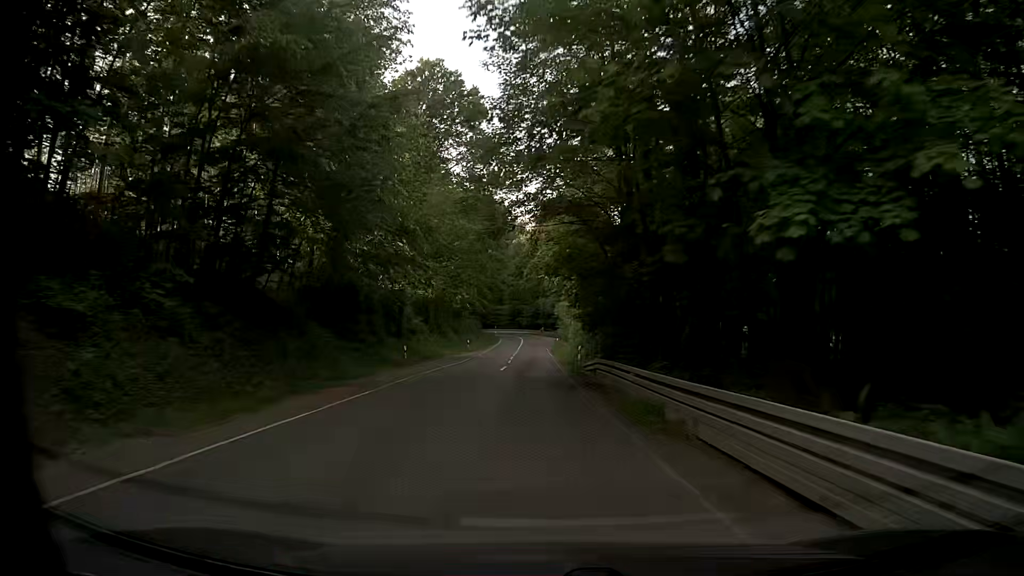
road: secondary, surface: asphalt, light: Day
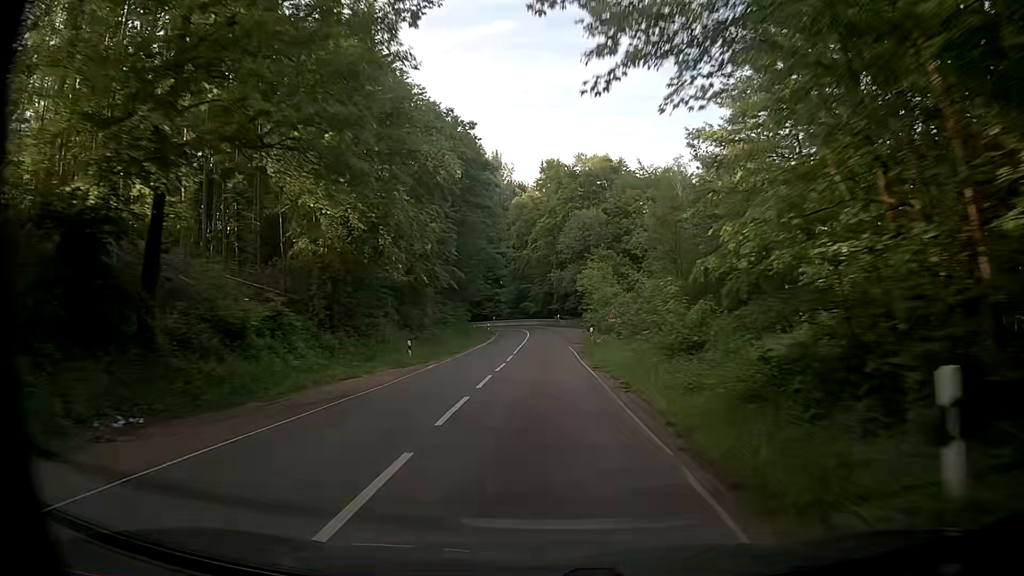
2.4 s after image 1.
(-0.9, +34.5) m; -3°
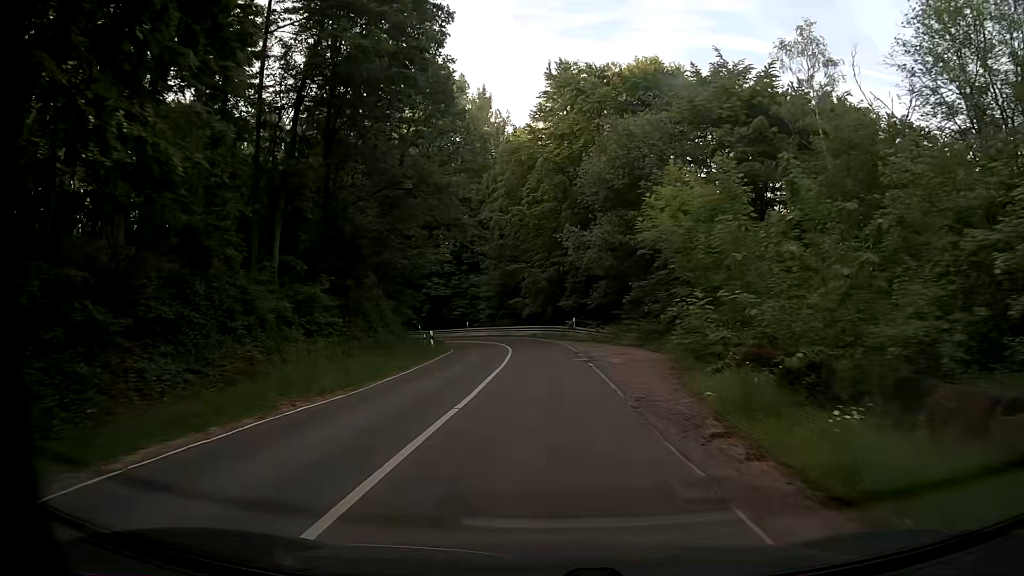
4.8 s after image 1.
(+0.5, +36.0) m; +1°
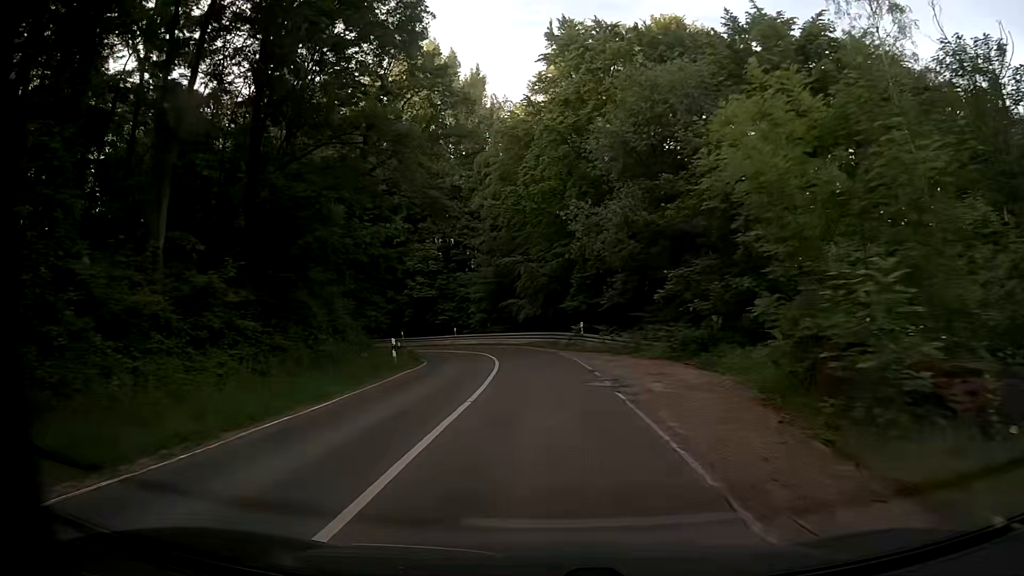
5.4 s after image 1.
(0.0, +8.6) m; 0°
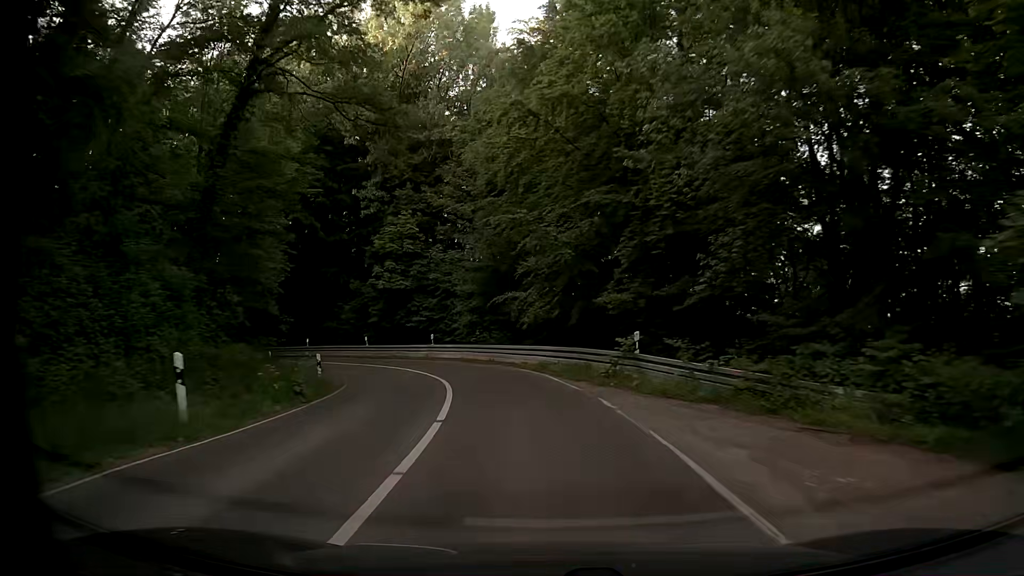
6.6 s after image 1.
(-0.2, +16.2) m; -2°
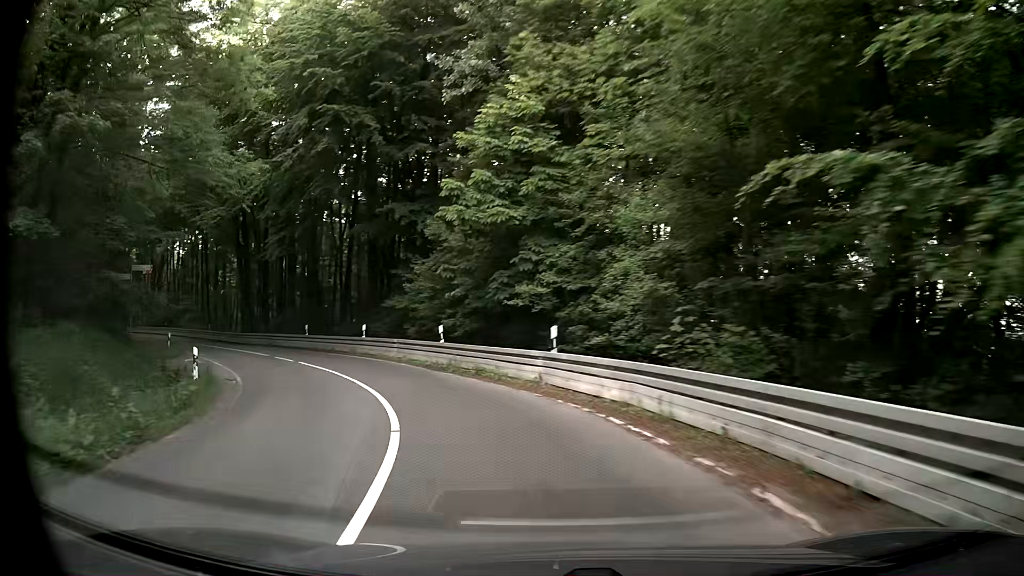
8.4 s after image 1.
(-1.5, +21.6) m; -12°
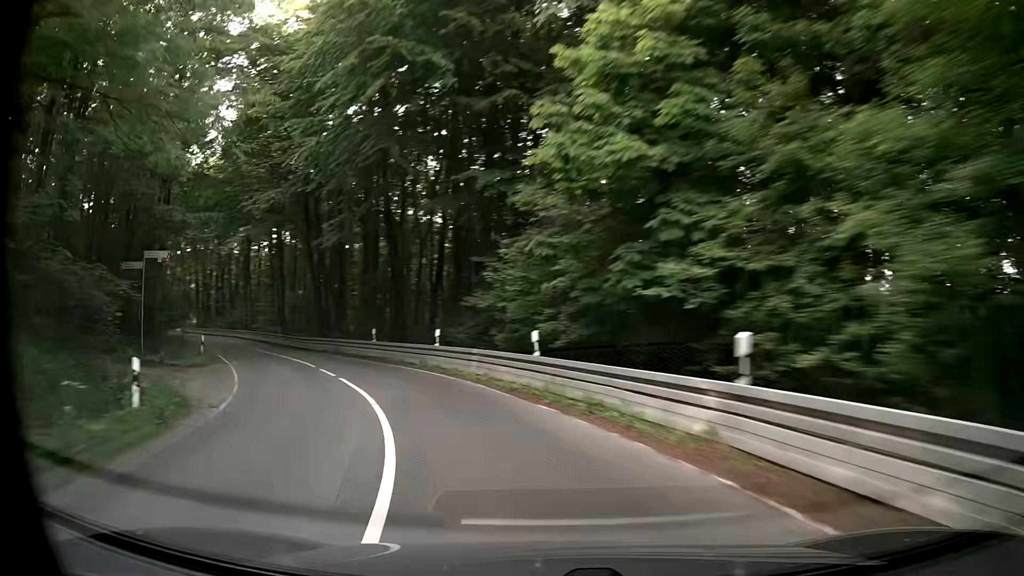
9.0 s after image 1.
(-0.6, +7.1) m; -9°
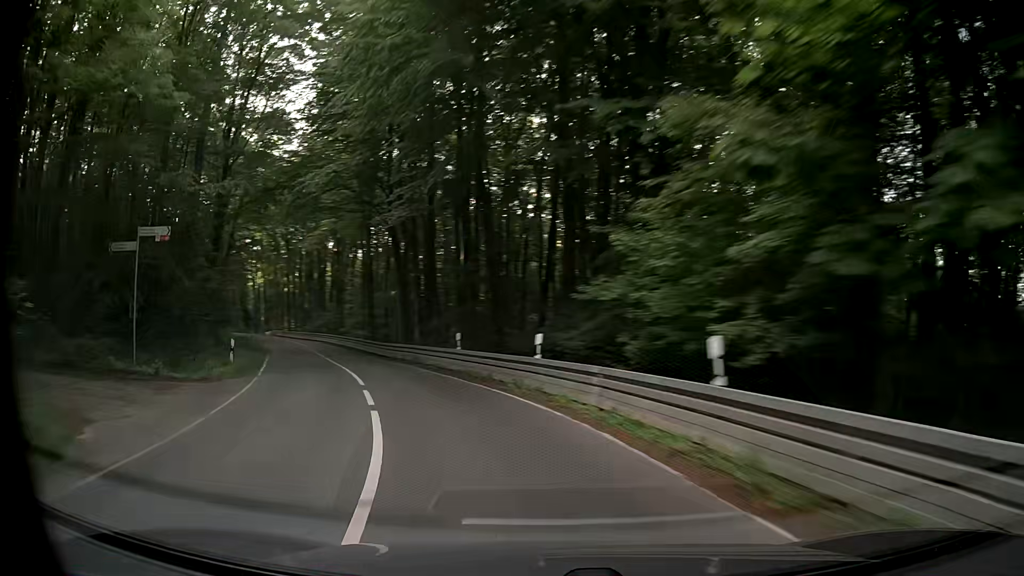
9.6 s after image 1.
(-0.6, +7.3) m; -10°
(-1, +10) (-4, +20) (-7, +29) (-11, +38) (-16, +47) (-21, +56) (-25, +65) (-30, +73) (-35, +82) (-41, +90) m
